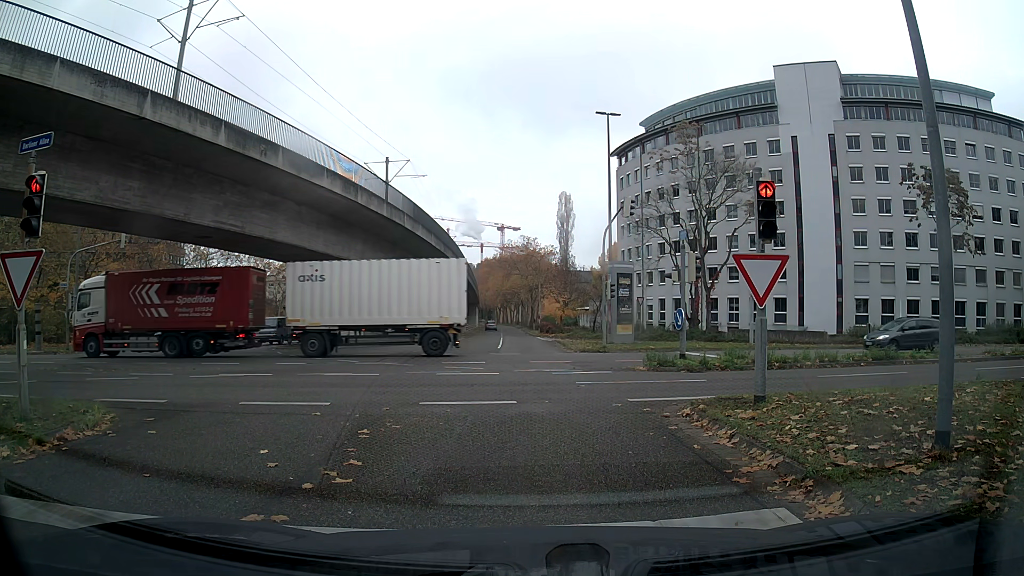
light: Day
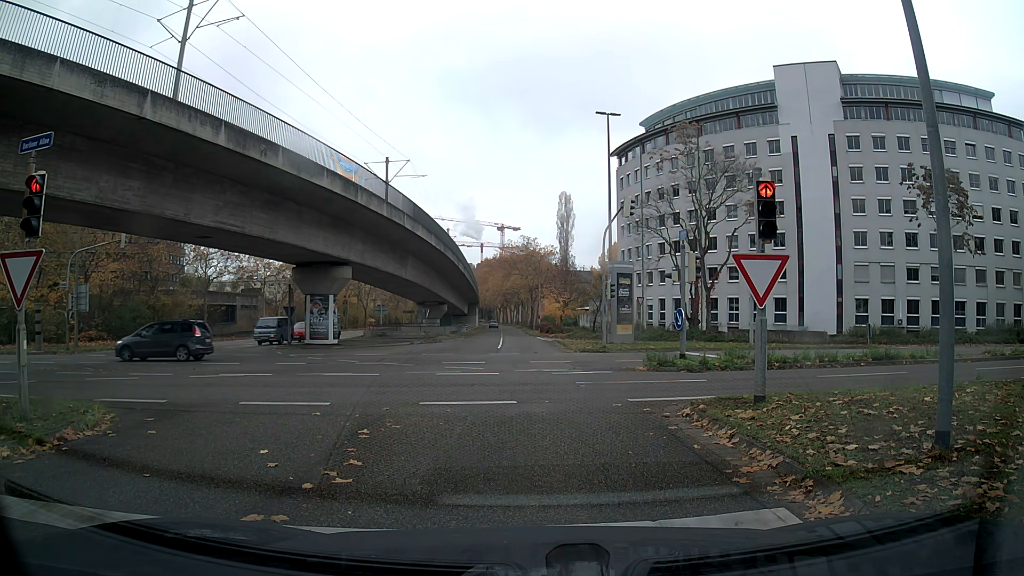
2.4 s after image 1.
(0.0, 0.0) m; 0°
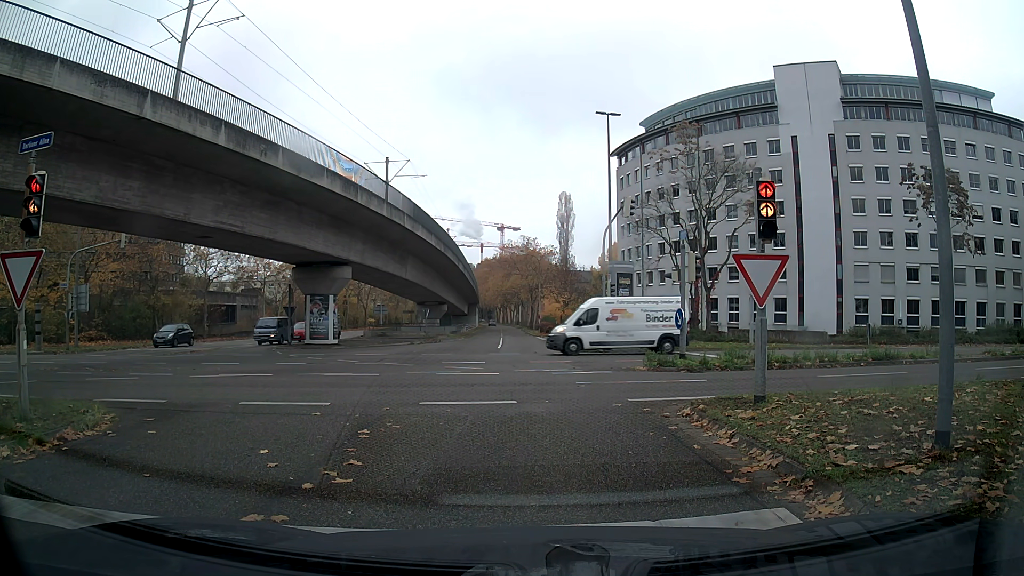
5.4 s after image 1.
(0.0, 0.0) m; 0°
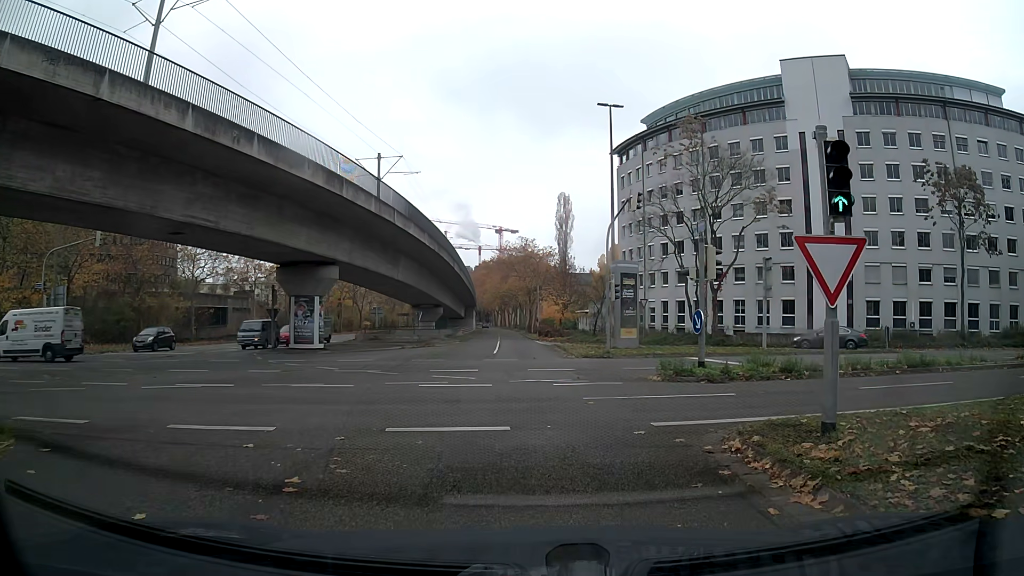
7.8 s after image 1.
(0.0, +2.6) m; 0°
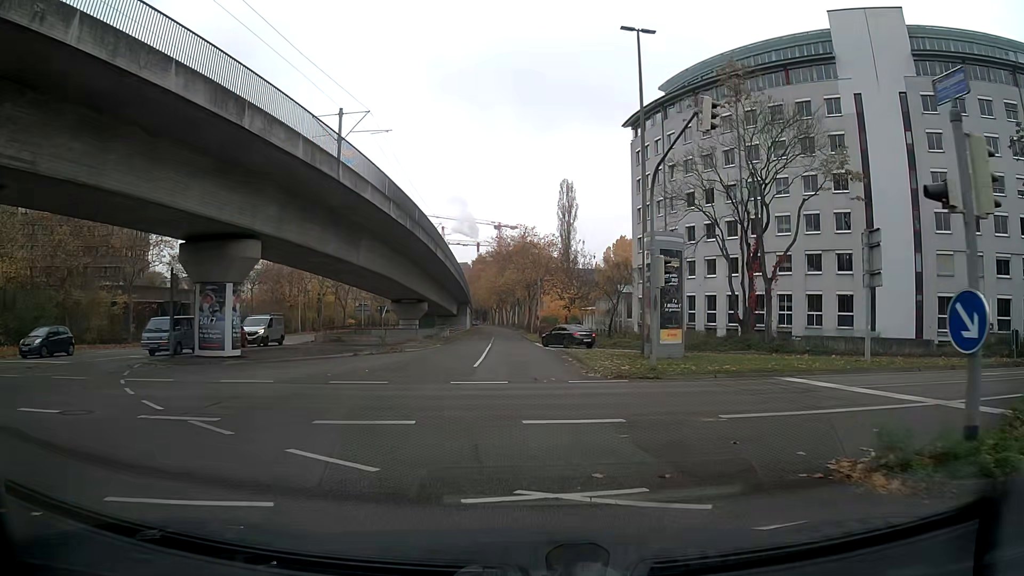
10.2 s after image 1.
(0.0, +11.6) m; 0°
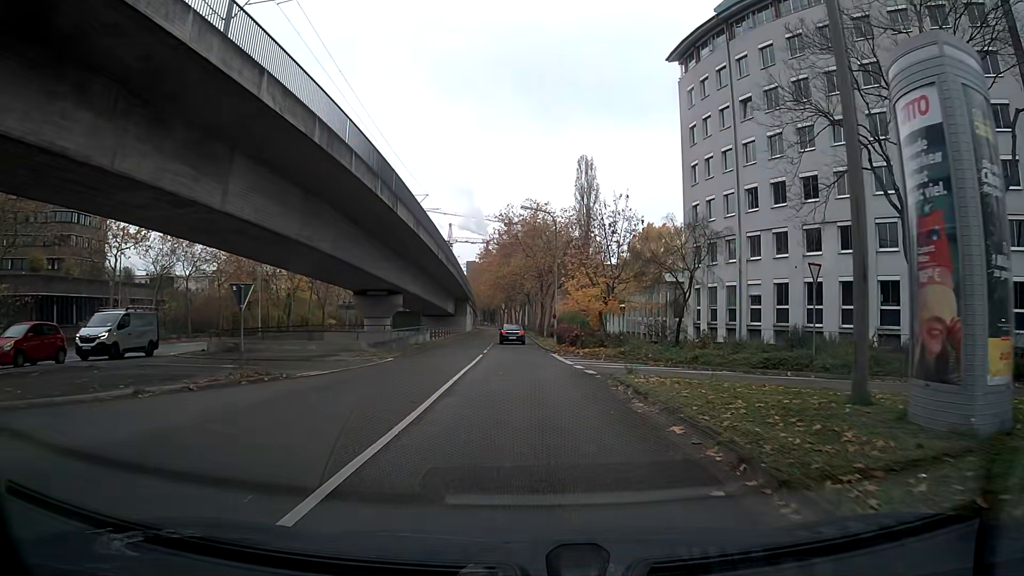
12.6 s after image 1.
(-0.2, +18.8) m; -1°
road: tertiary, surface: asphalt
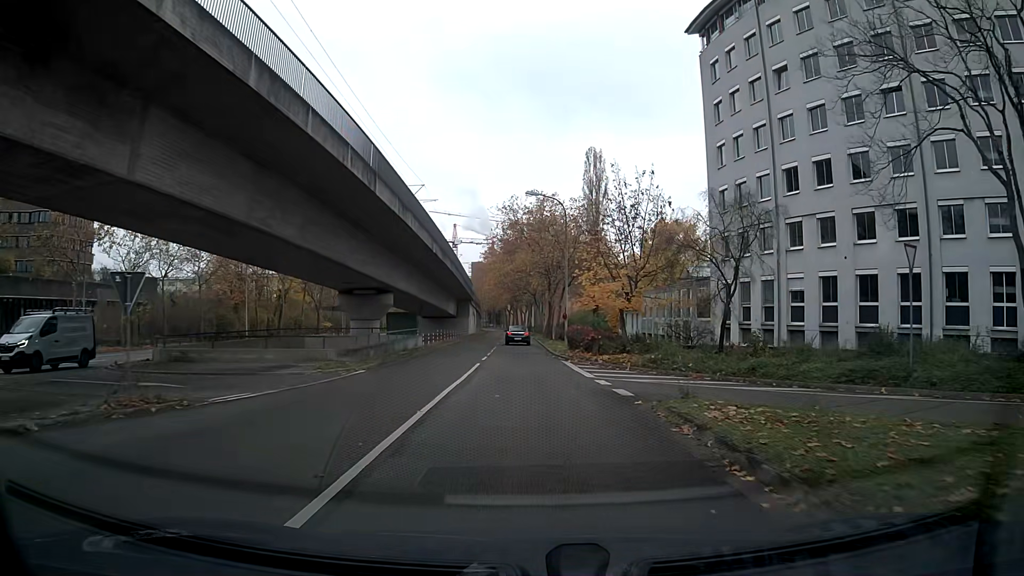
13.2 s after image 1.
(0.0, +5.7) m; -1°
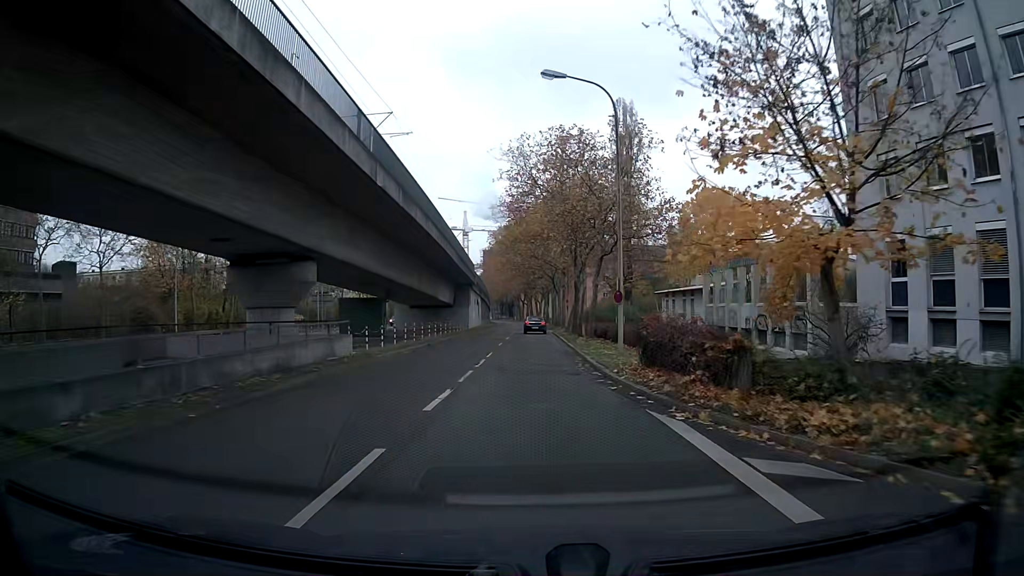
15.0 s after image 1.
(-0.2, +18.9) m; -1°
(0, +10) (0, +20) (0, +30) (0, +40) (0, +50) (0, +60) (0, +70) (0, +80) (0, +90) (0, +100) m
